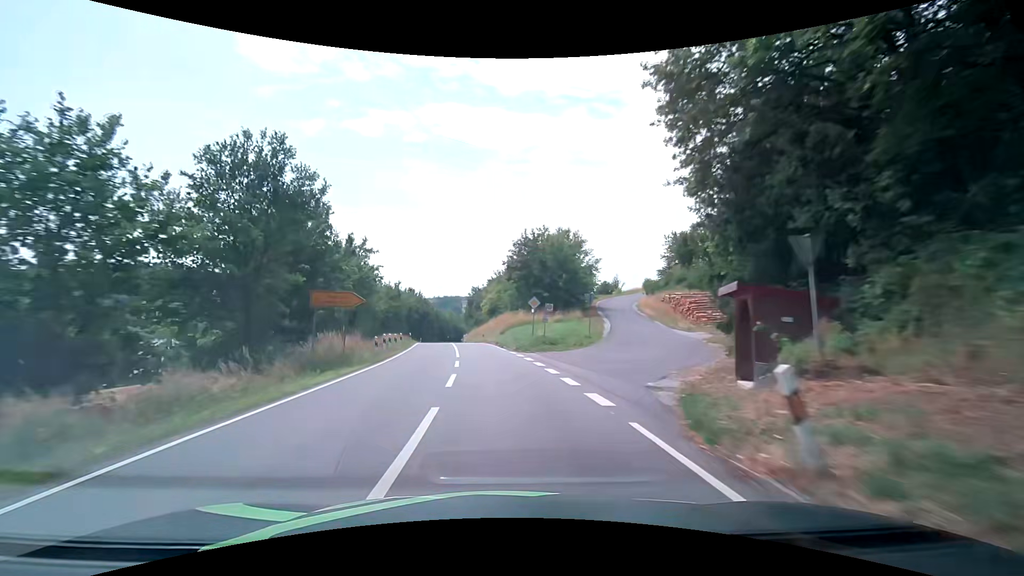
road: secondary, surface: asphalt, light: Day
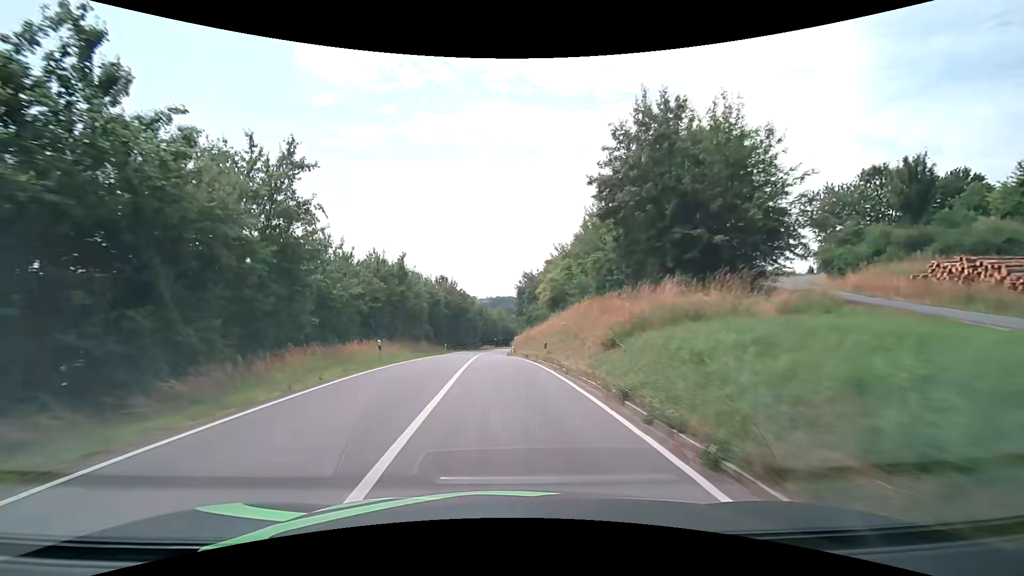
(-1.7, +30.4) m; -6°
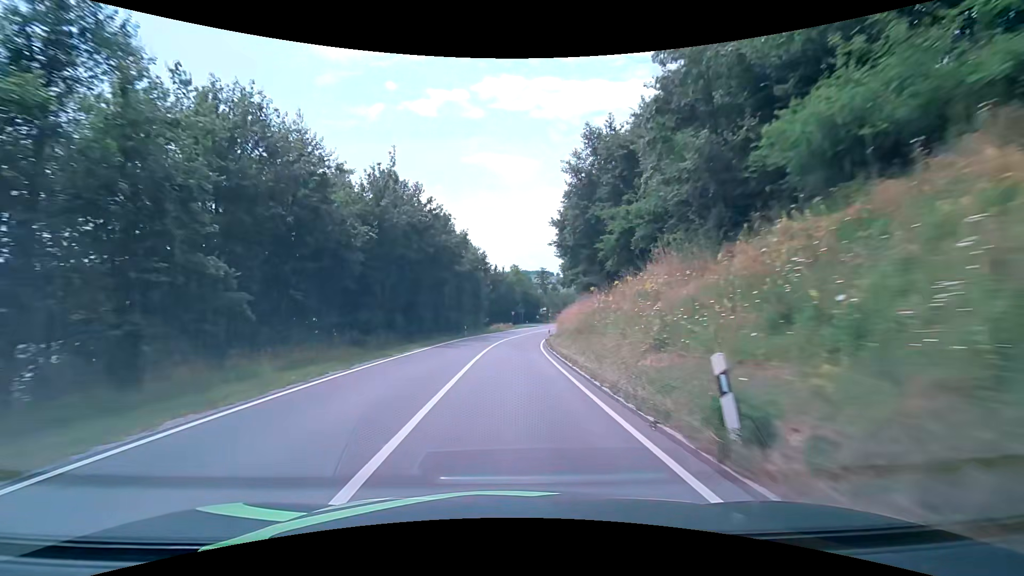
(-1.5, +51.0) m; -2°
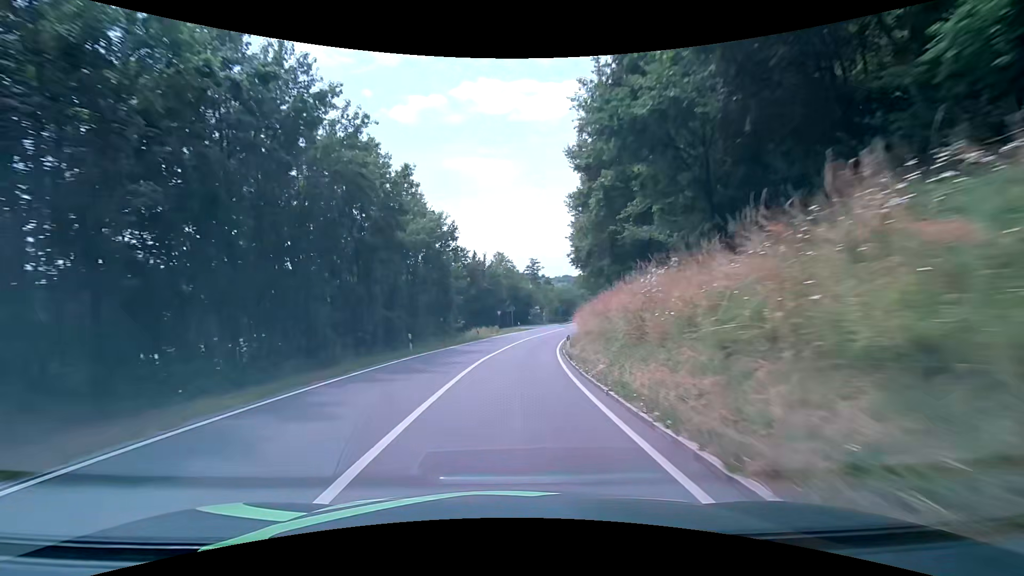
(+0.1, +21.2) m; +1°
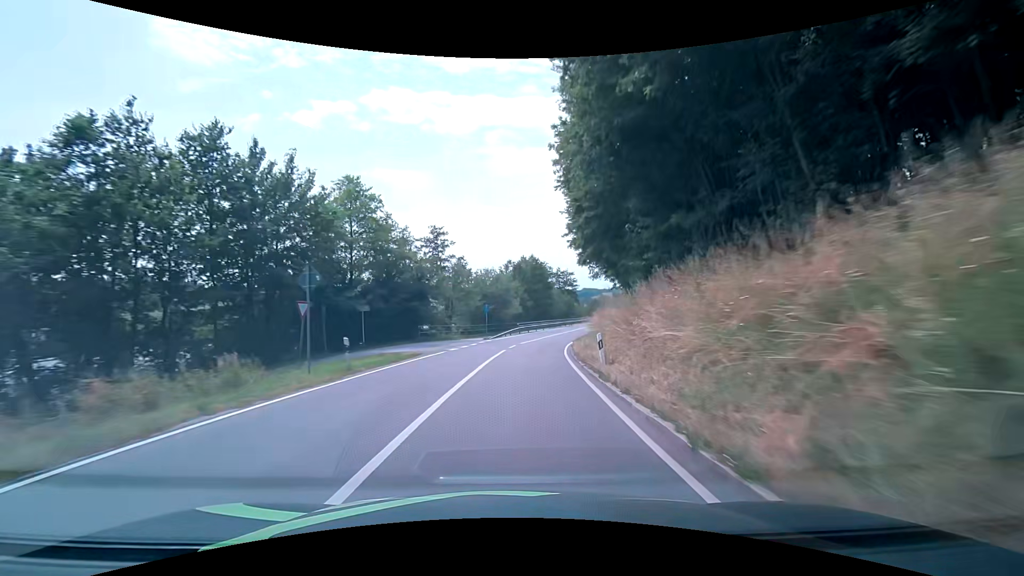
(+3.1, +43.4) m; +10°
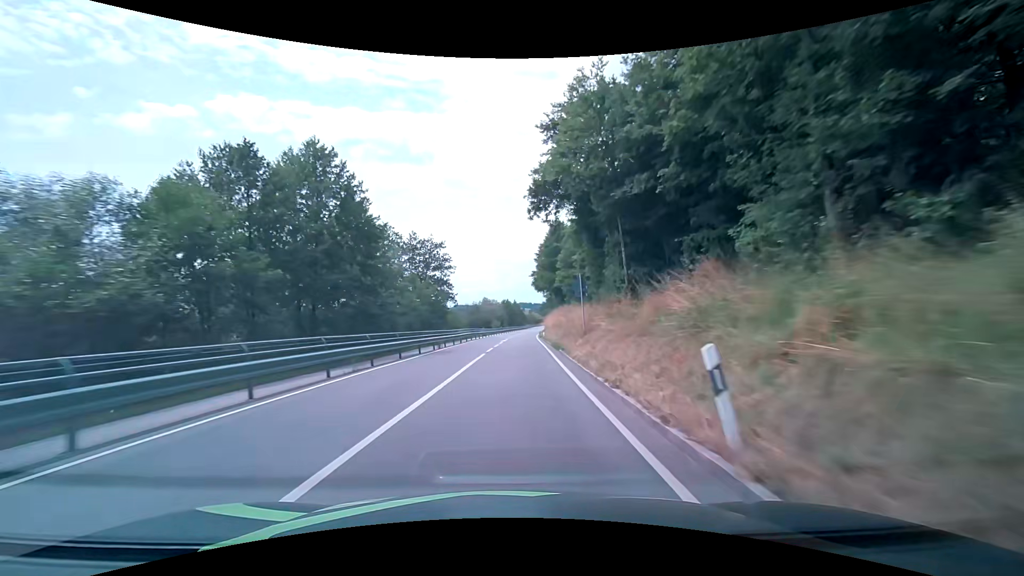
(+7.2, +54.3) m; +15°
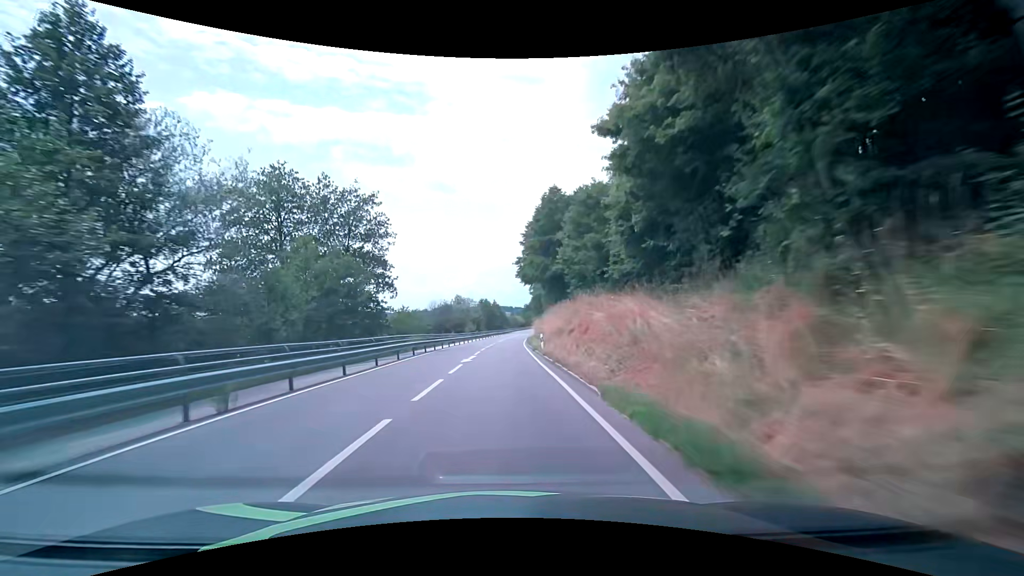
(+0.5, +21.7) m; +2°
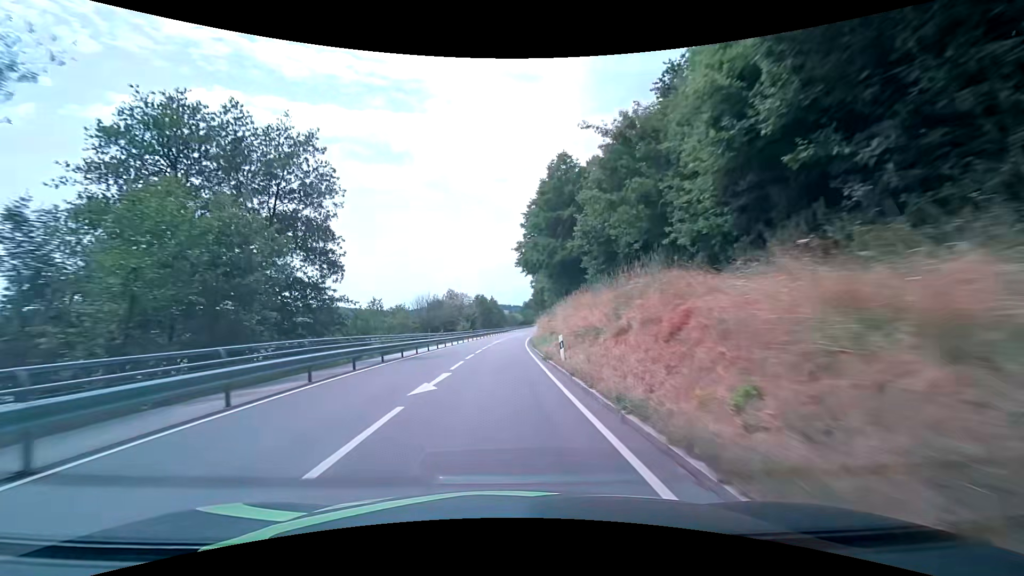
(0.0, +10.7) m; 0°
(0, +10) (0, +20) (0, +30) (+1, +40) (+1, +50) (+1, +60) (+2, +70) (+3, +80) (+4, +90) (+5, +100) m
